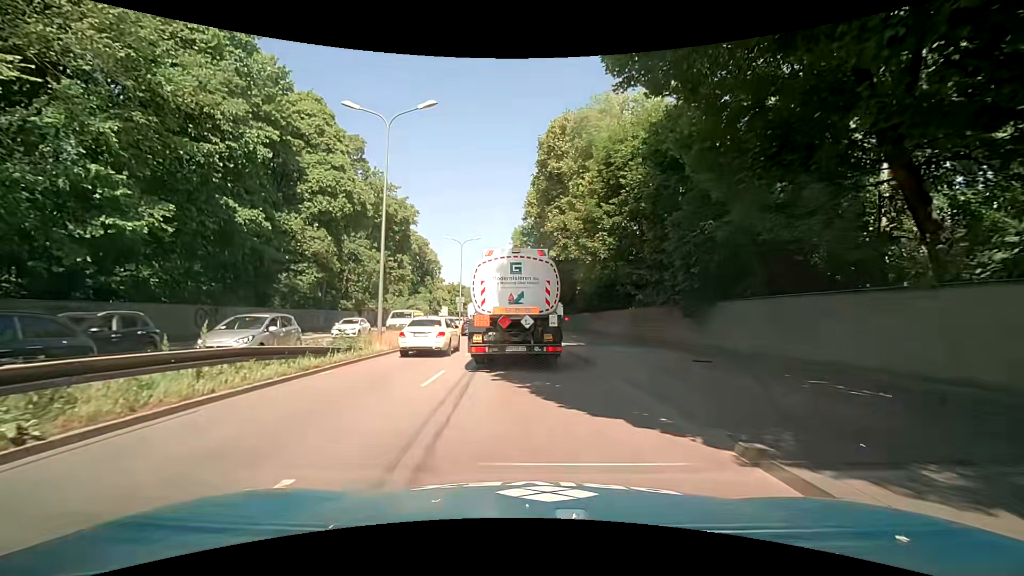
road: trunk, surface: asphalt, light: Day
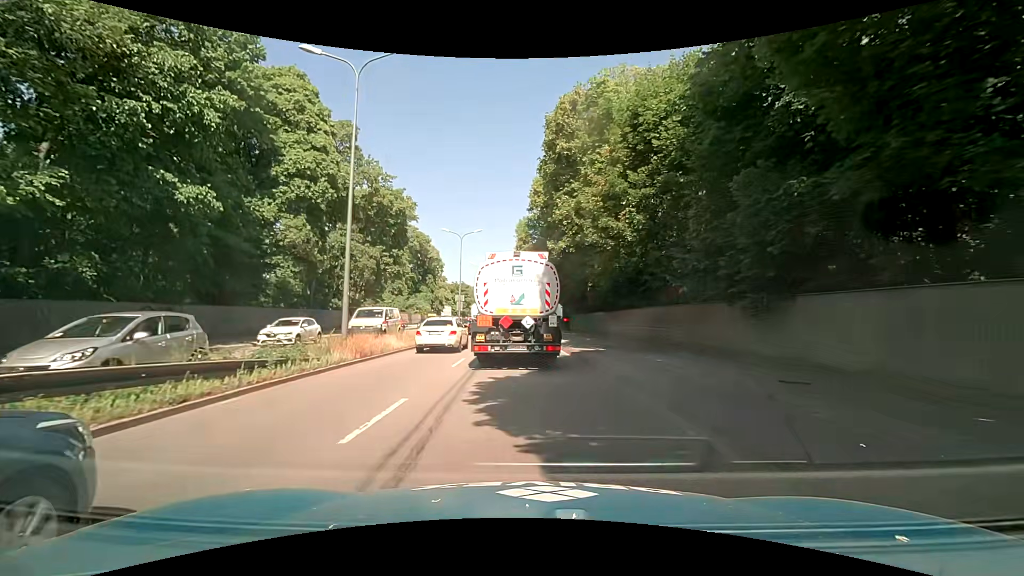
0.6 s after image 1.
(-0.1, +4.7) m; 0°
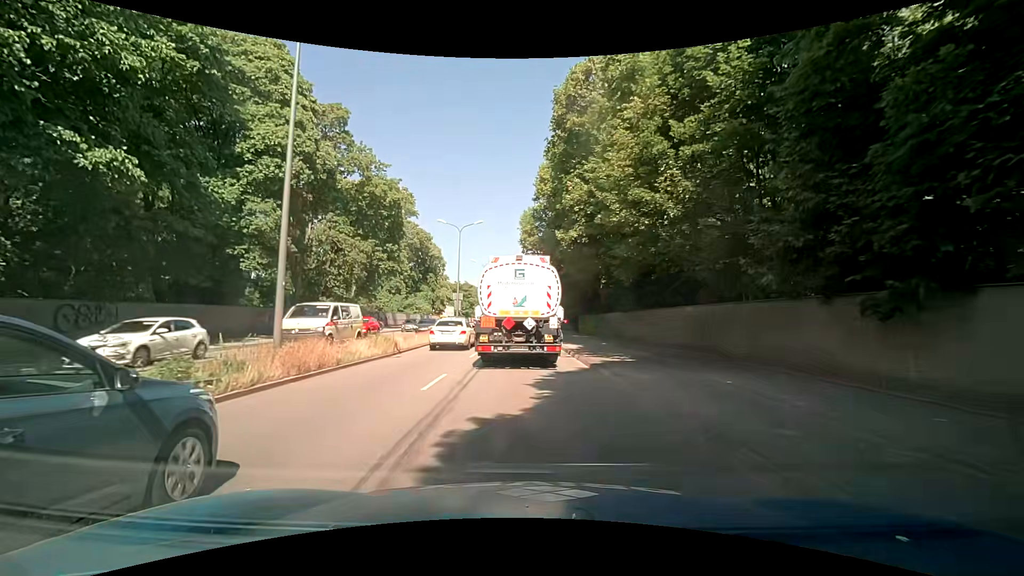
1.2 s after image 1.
(-0.1, +4.8) m; -2°
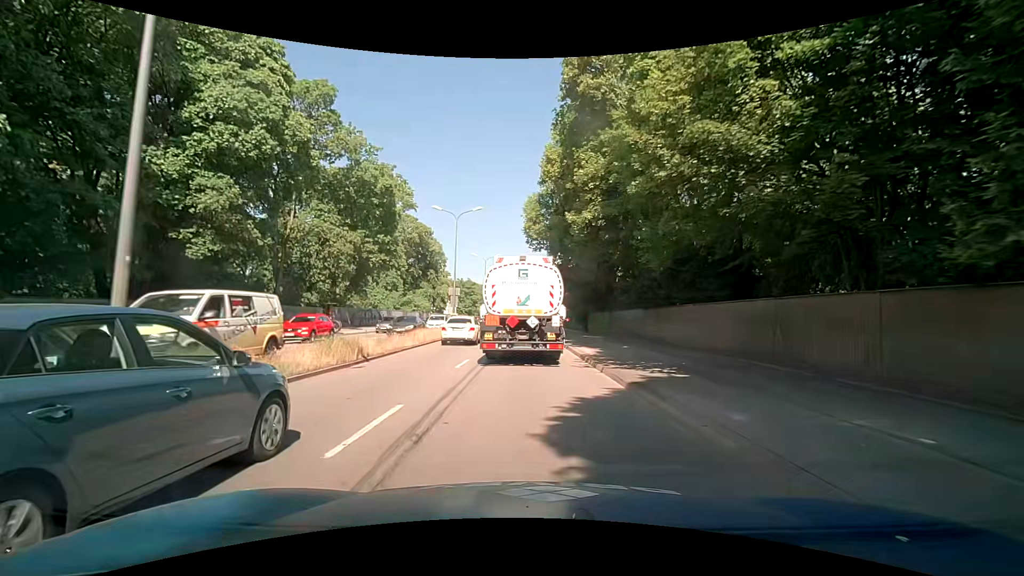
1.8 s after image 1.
(0.0, +4.9) m; +1°
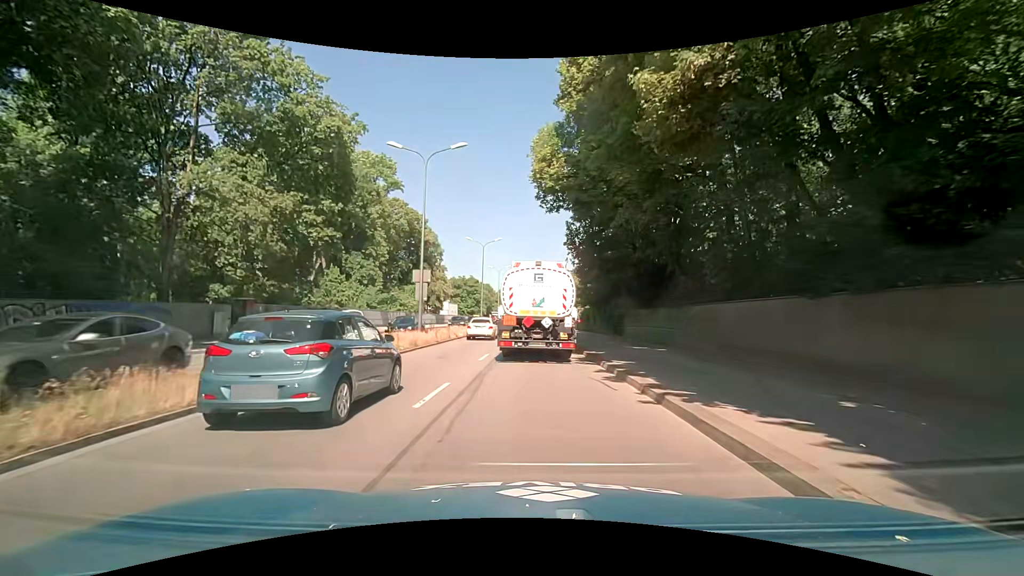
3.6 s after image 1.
(-0.4, +15.5) m; -2°
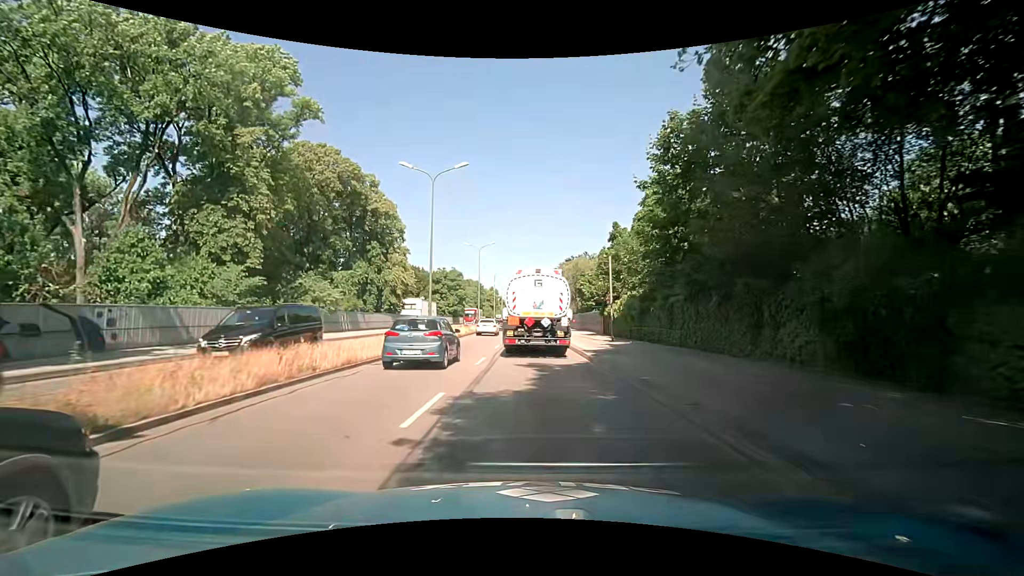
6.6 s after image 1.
(+0.2, +28.4) m; -1°
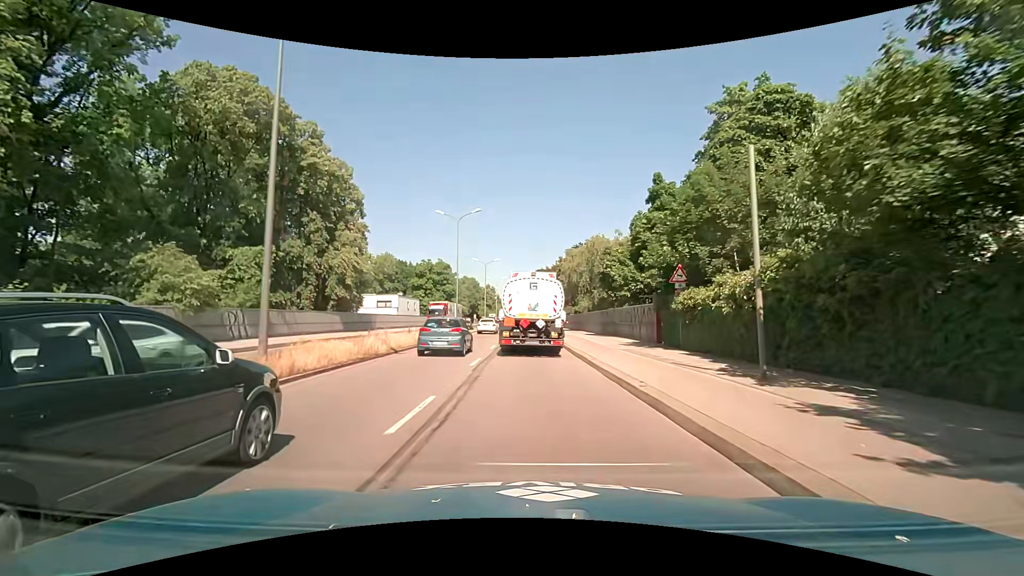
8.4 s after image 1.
(+0.7, +18.5) m; +3°
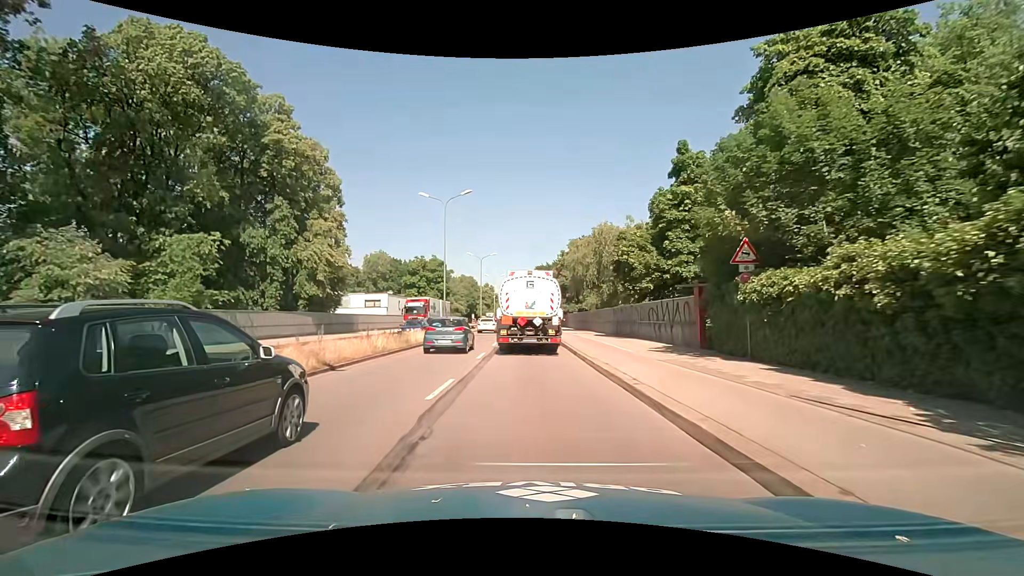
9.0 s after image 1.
(0.0, +6.4) m; 0°
(0, +10) (0, +20) (0, +30) (0, +40) (0, +50) (0, +60) (-1, +70) (-1, +80) (-1, +90) (-1, +100) m
